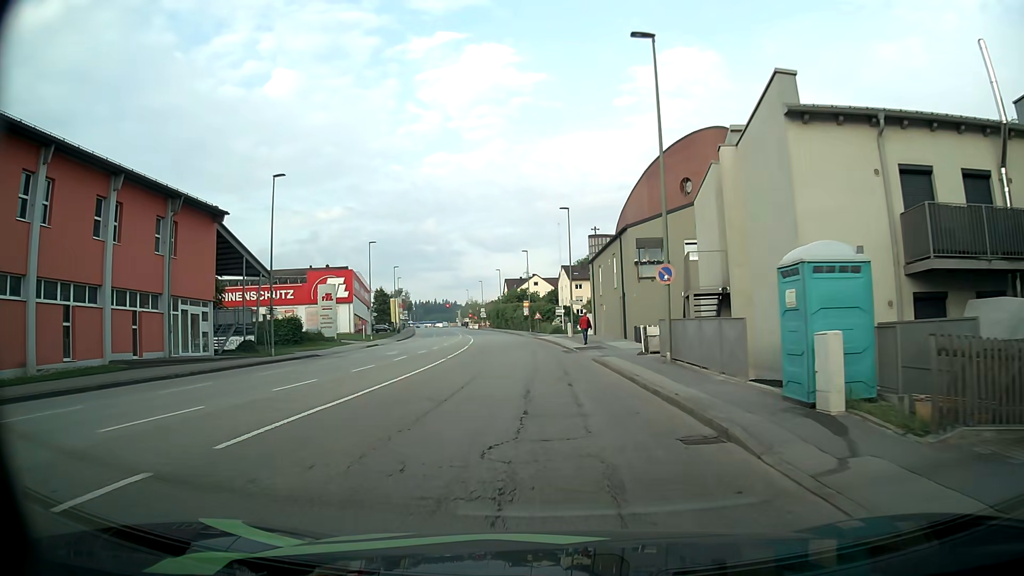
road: tertiary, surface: asphalt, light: Day
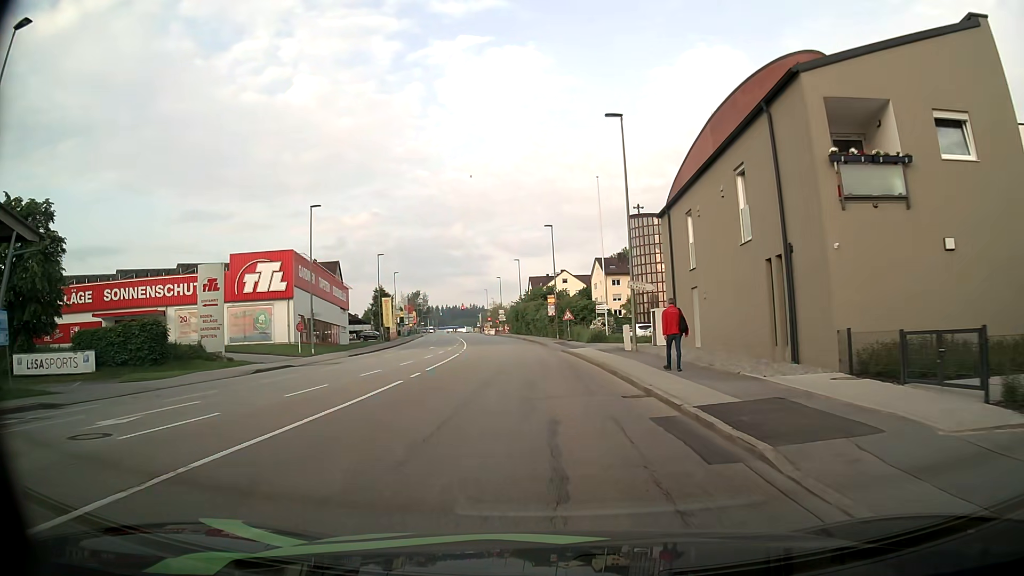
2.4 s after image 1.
(-1.3, +24.8) m; -5°
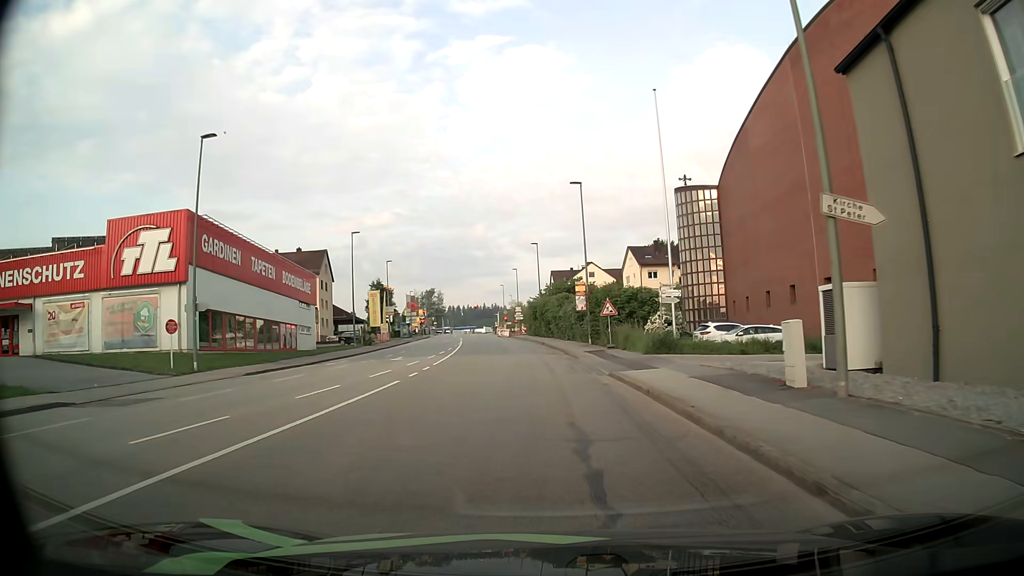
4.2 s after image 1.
(-0.4, +18.7) m; -2°
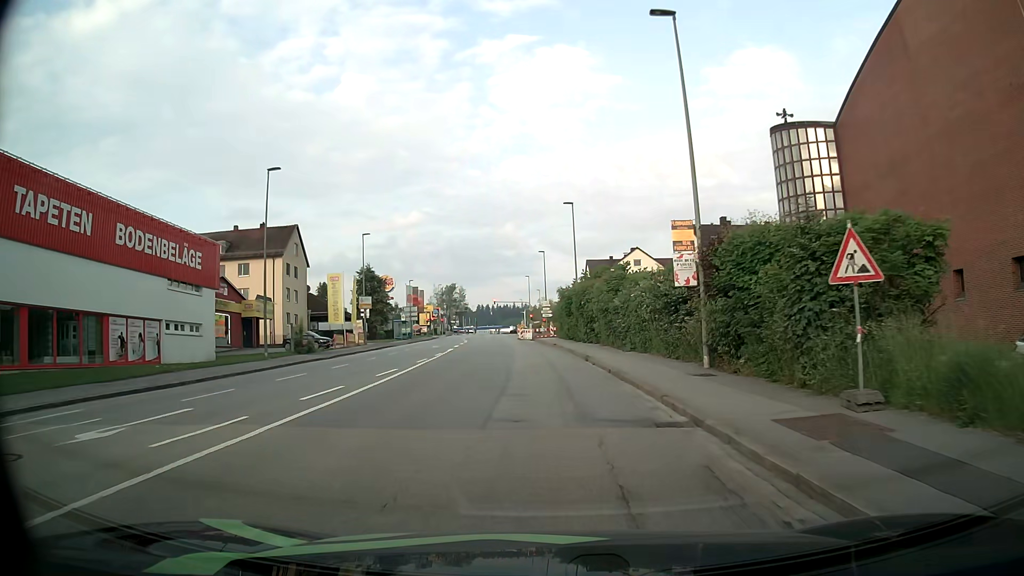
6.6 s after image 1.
(-0.7, +24.8) m; -3°
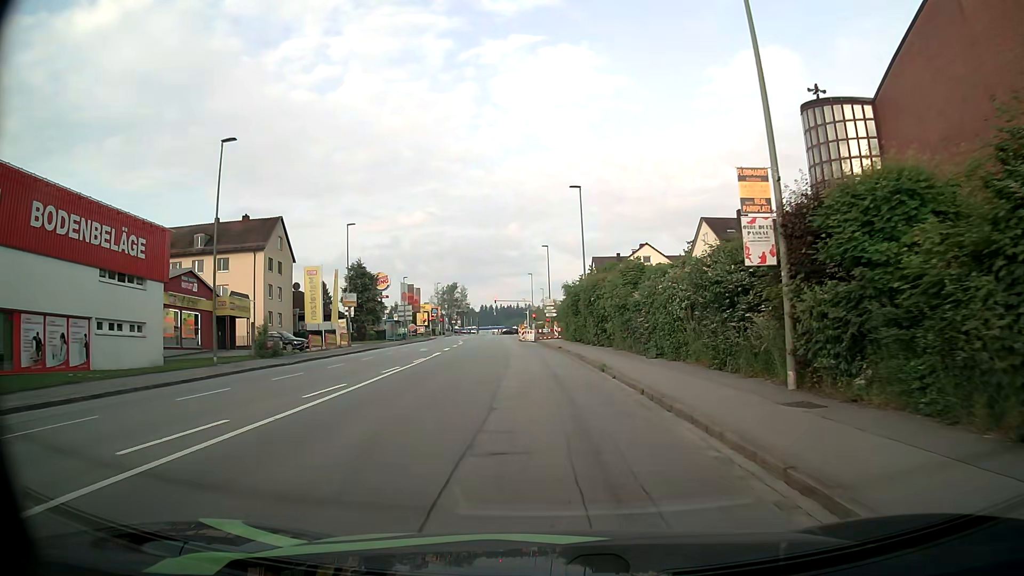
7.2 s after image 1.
(0.0, +6.2) m; 0°
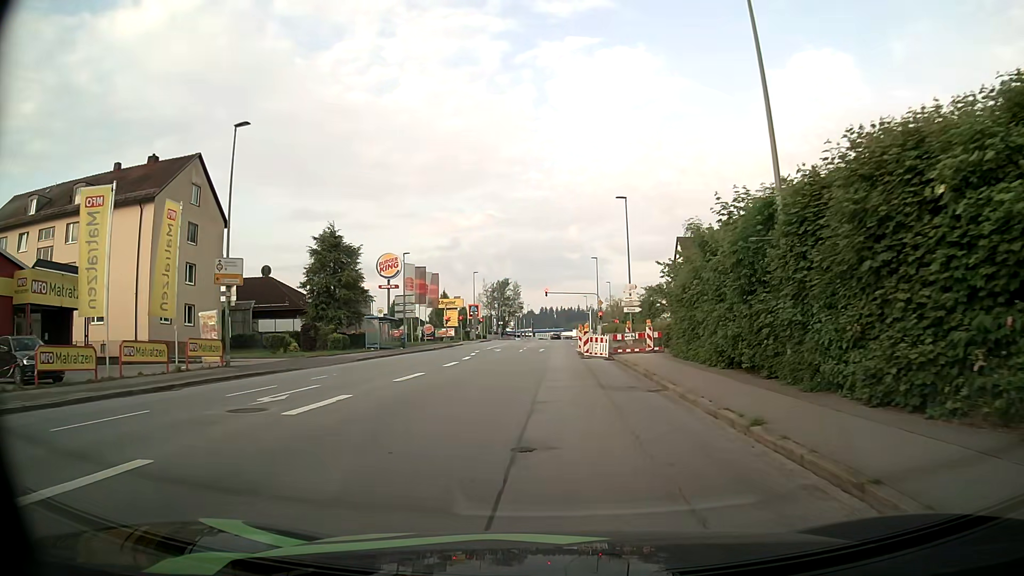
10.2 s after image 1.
(-1.0, +30.3) m; -4°
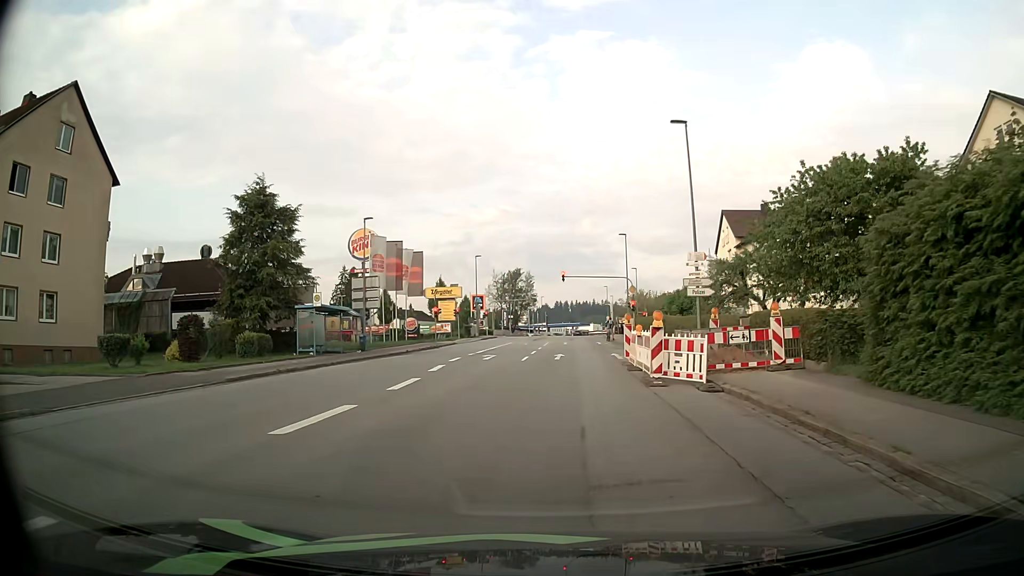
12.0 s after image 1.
(-0.4, +16.8) m; -1°
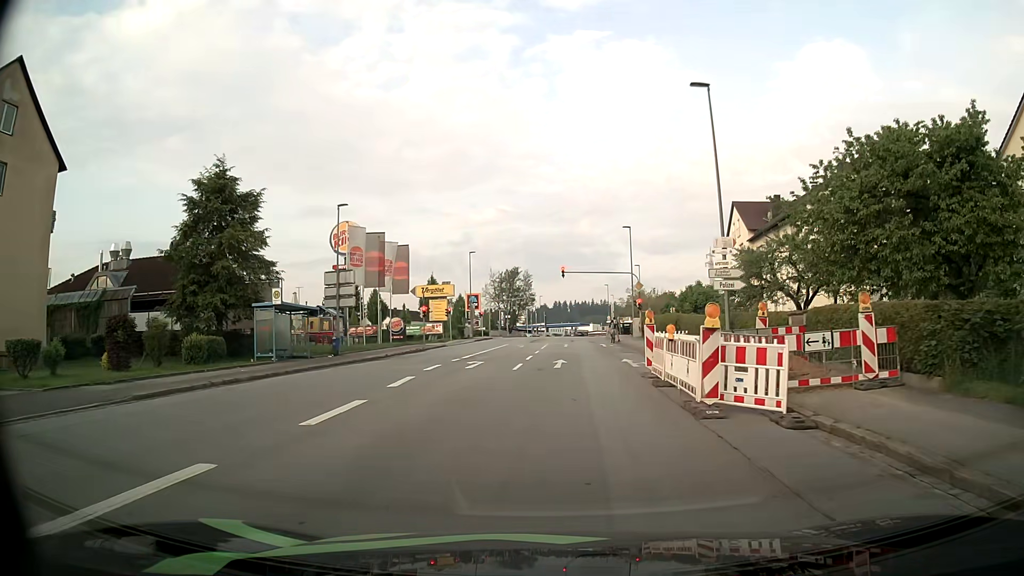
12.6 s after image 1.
(0.0, +5.0) m; 0°
(0, +10) (0, +20) (+1, +30) (+1, +40) (+1, +50) (+2, +60) (+2, +70) (+3, +80) (+3, +90) (+4, +100) m
